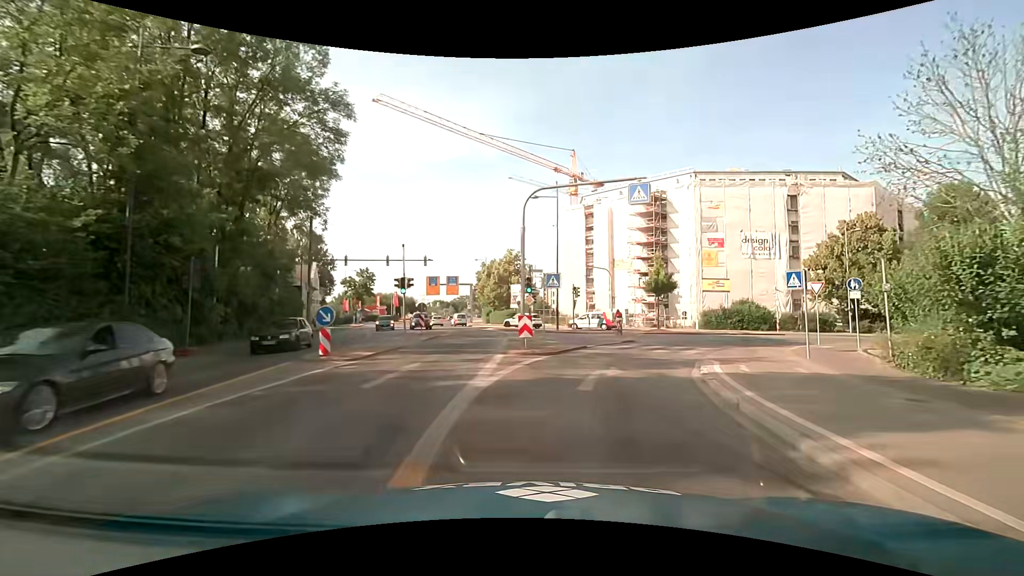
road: secondary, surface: asphalt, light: Day
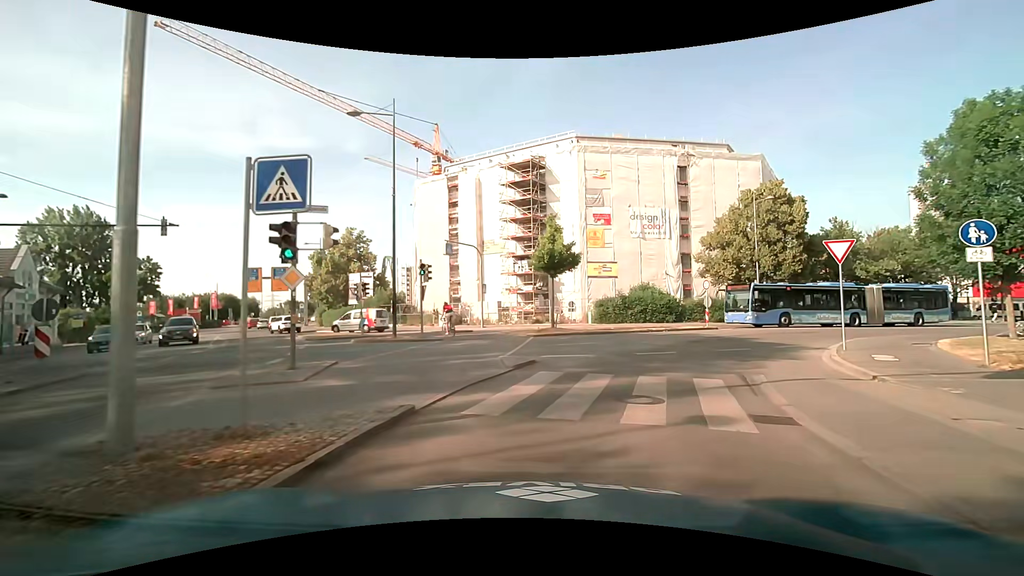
(+1.8, +14.1) m; +14°
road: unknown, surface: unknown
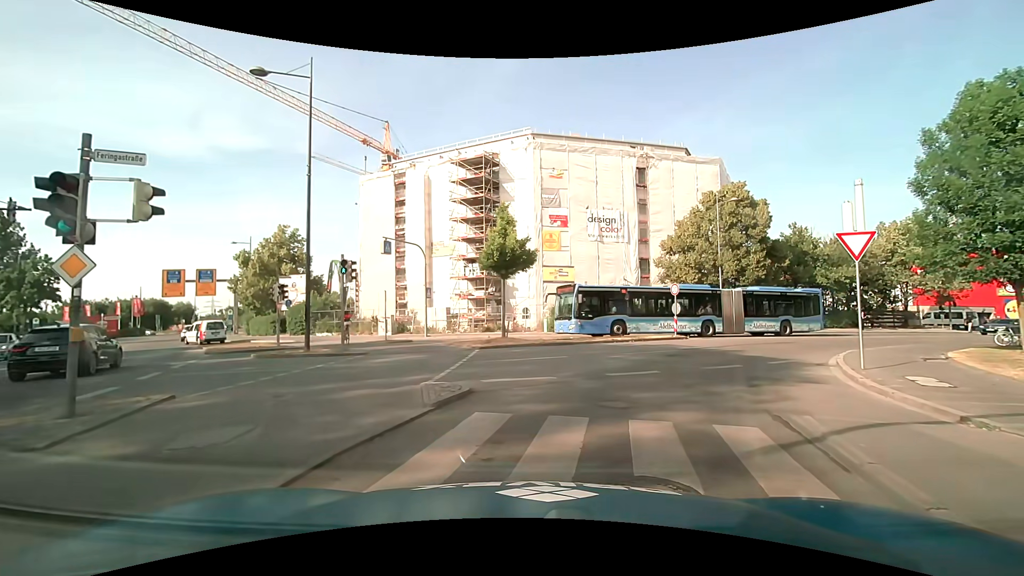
(+0.2, +3.4) m; +5°
(+2, +10) (+6, +19) (+14, +25) (+22, +31) (+31, +35) (+40, +39) (+50, +43) (+59, +46) (+69, +49) (+78, +51) m
